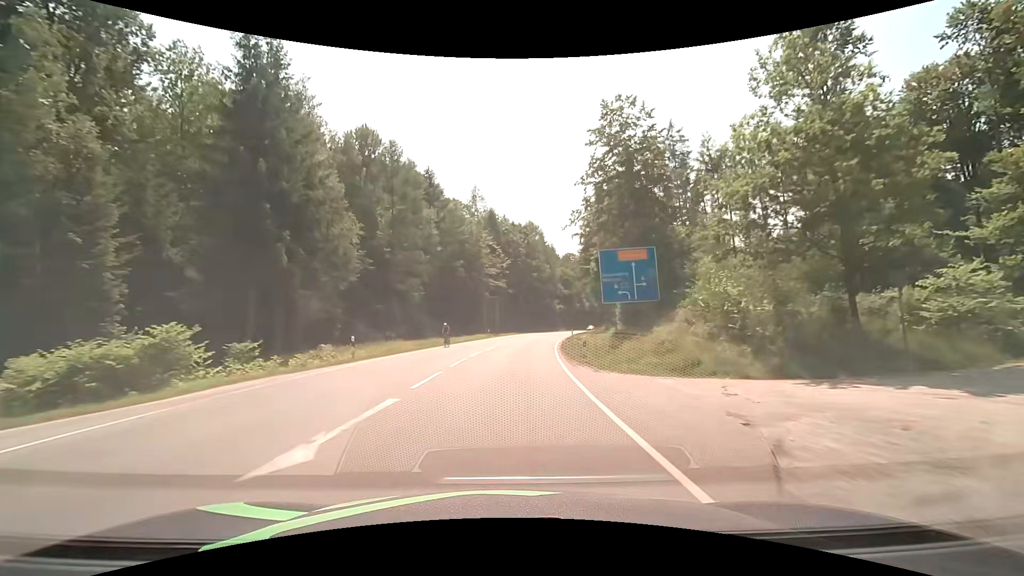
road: secondary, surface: asphalt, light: Day
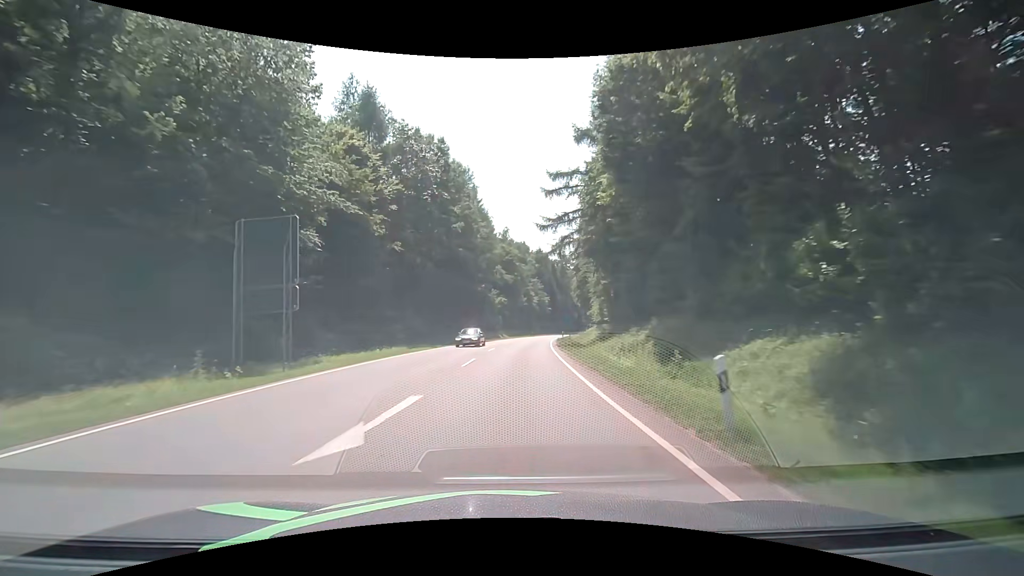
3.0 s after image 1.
(+3.7, +53.5) m; +8°
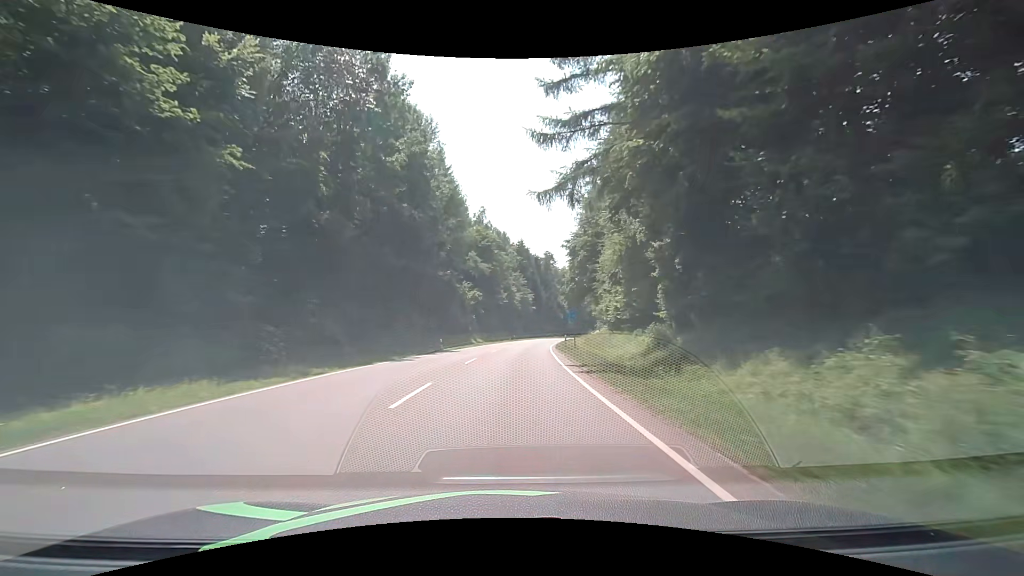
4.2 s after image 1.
(+0.5, +21.5) m; +2°
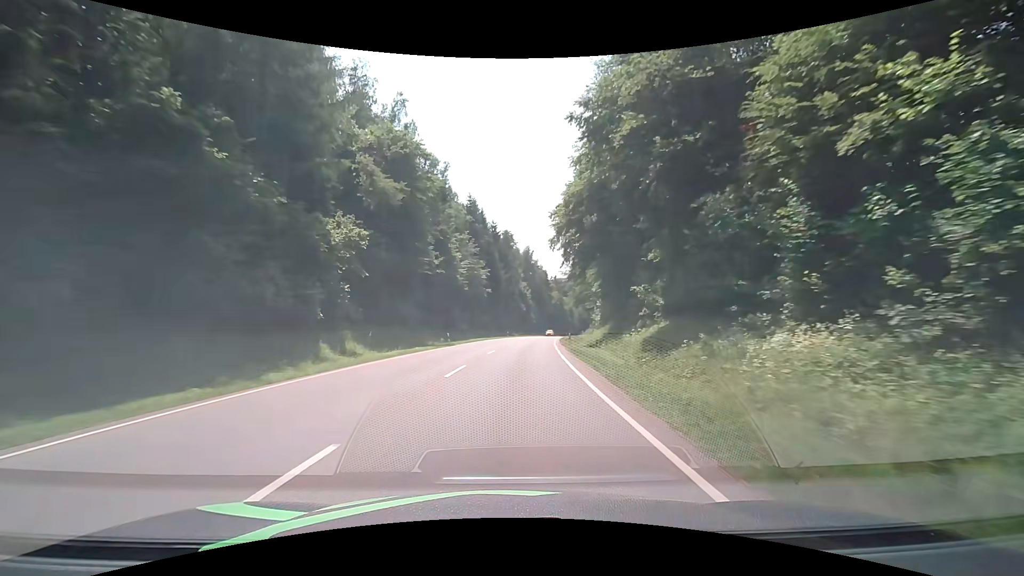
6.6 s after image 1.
(+1.9, +43.0) m; +6°
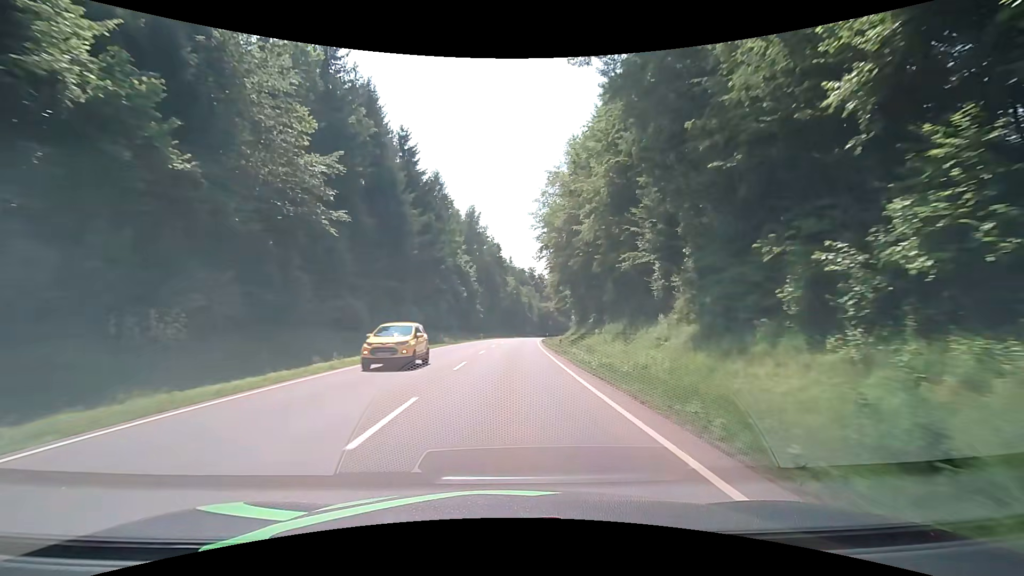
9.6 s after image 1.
(+3.1, +54.0) m; +6°
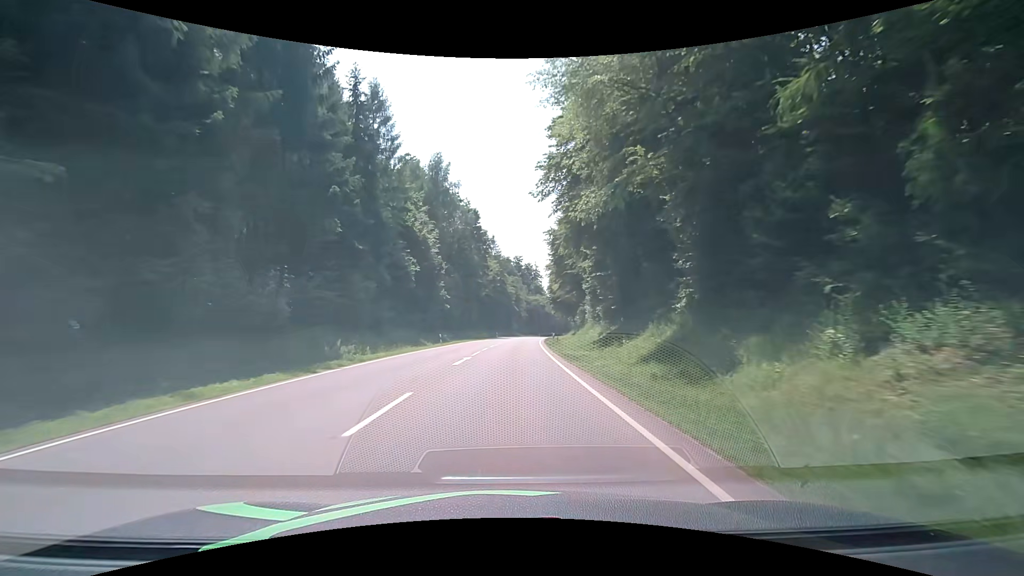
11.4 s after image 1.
(+0.6, +32.5) m; +2°
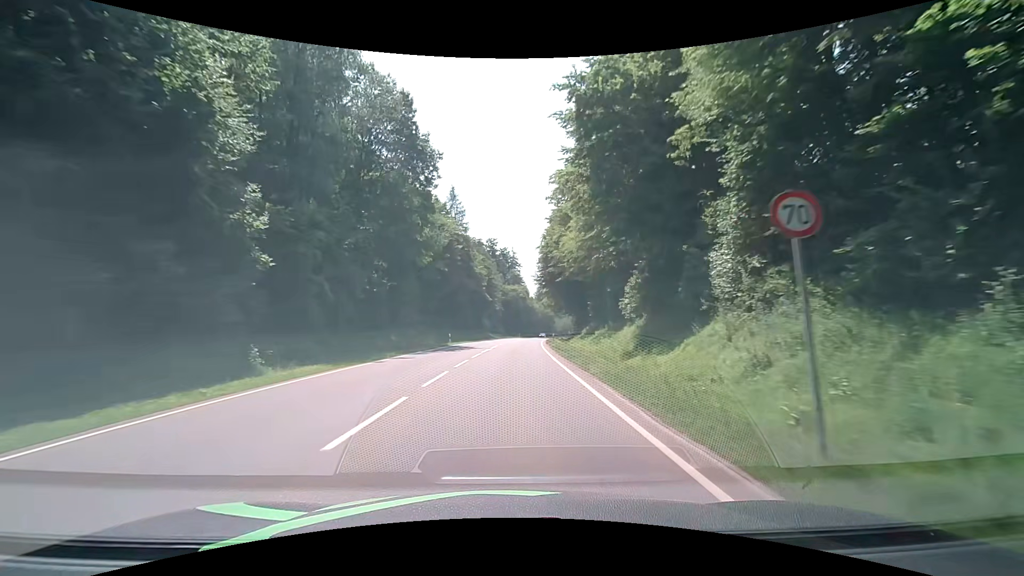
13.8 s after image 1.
(+0.8, +43.4) m; +3°
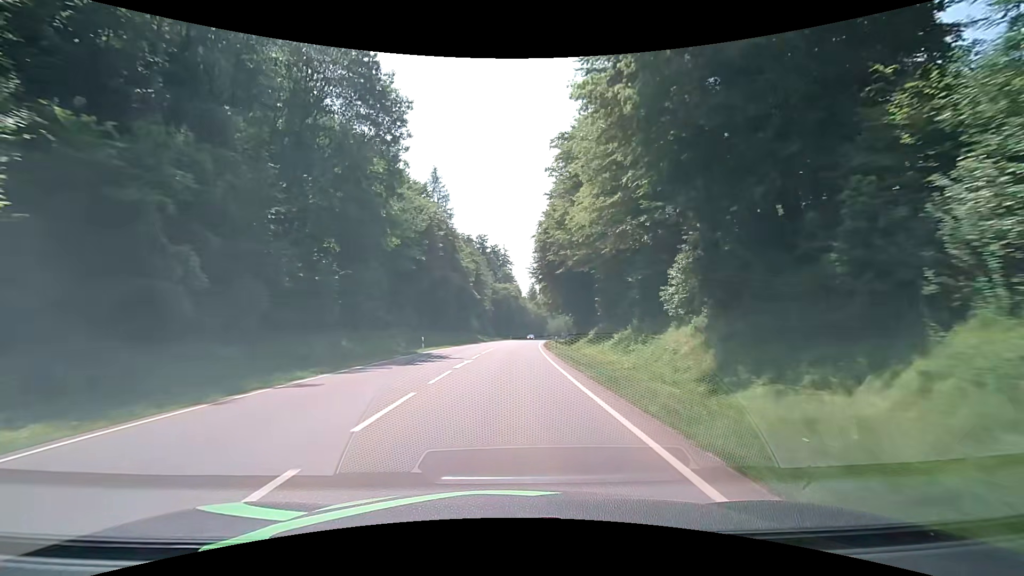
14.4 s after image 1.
(0.0, +10.8) m; +1°
(0, +10) (0, +20) (0, +30) (+1, +40) (+1, +50) (+2, +60) (+2, +70) (+3, +80) (+4, +90) (+6, +100) m
